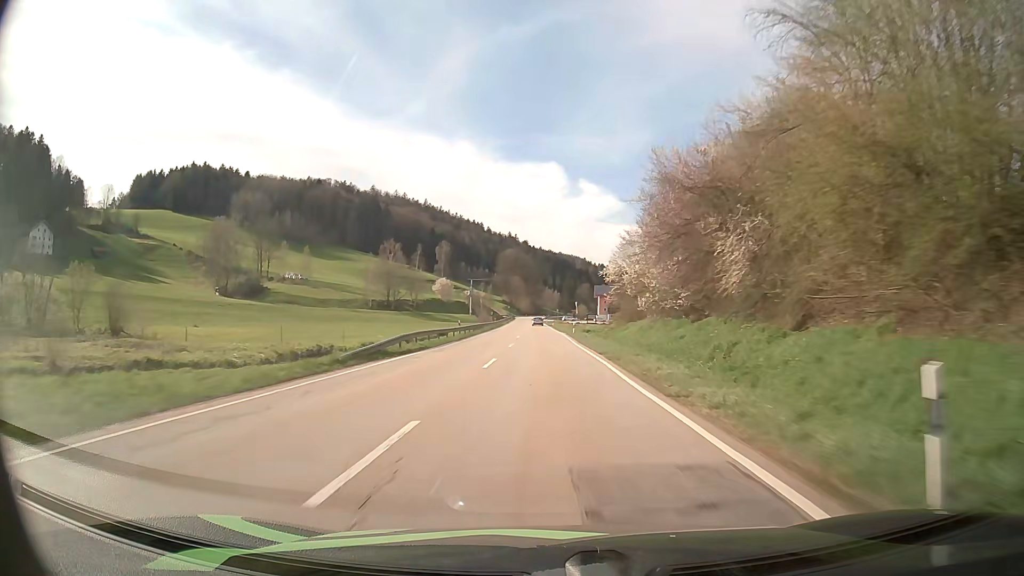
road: secondary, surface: asphalt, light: Day
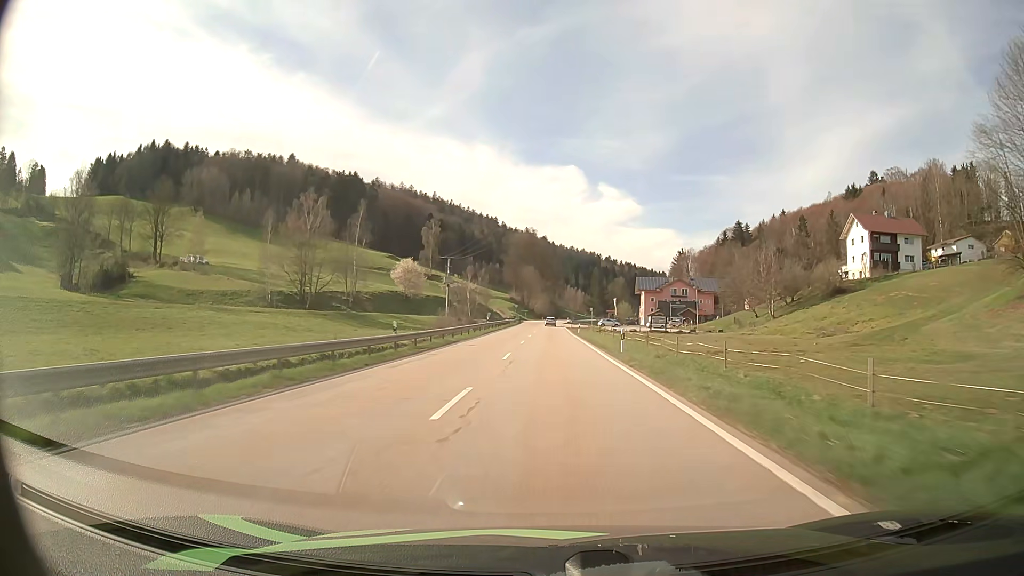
(-1.5, +79.1) m; -2°
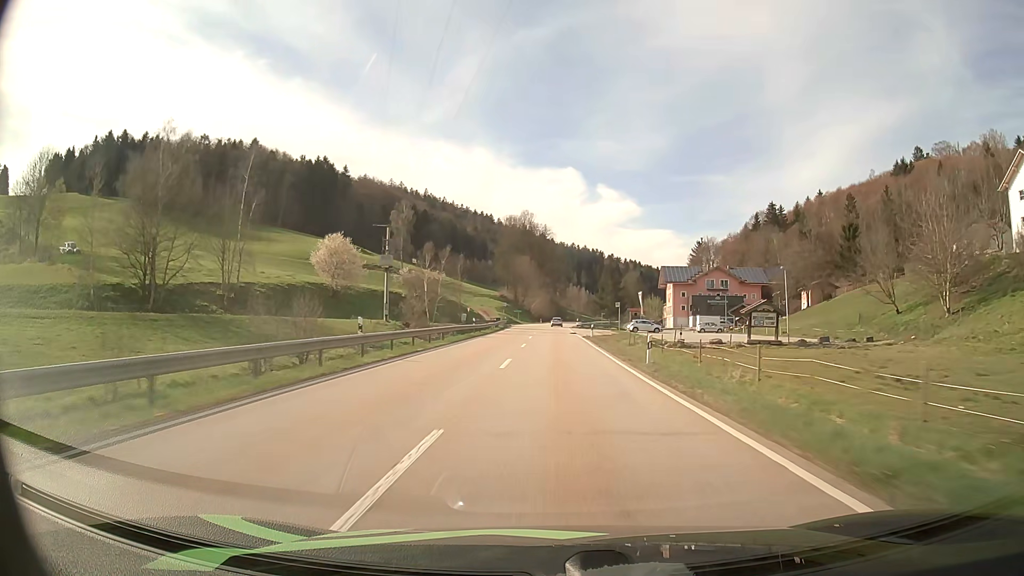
(0.0, +46.1) m; 0°
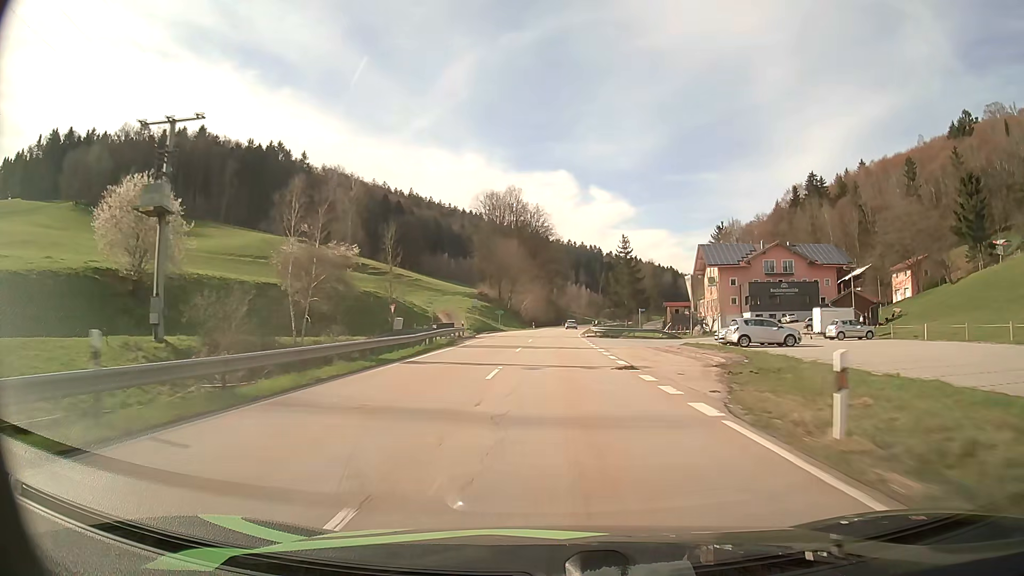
(+0.1, +45.5) m; 0°
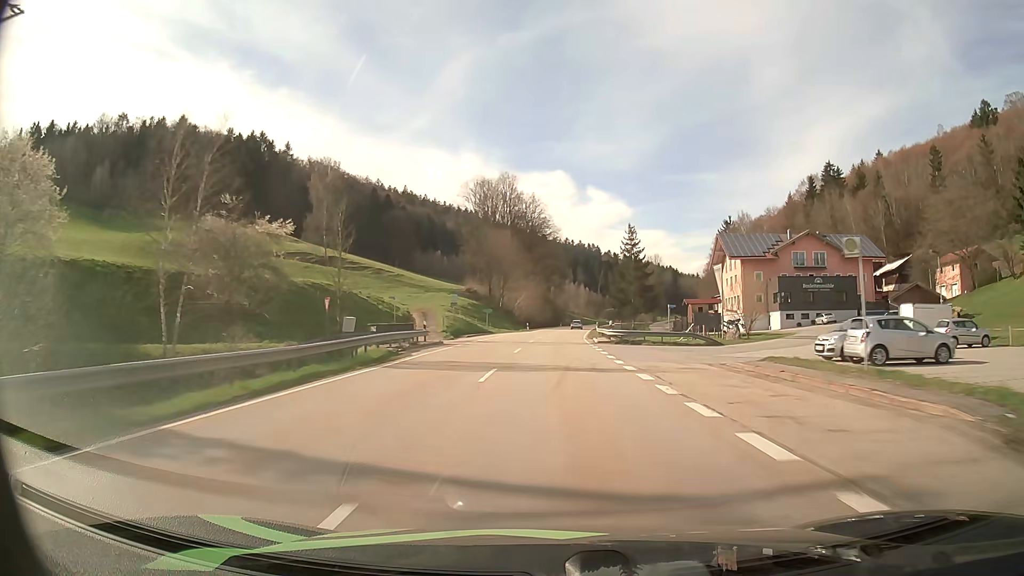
(0.0, +15.0) m; 0°
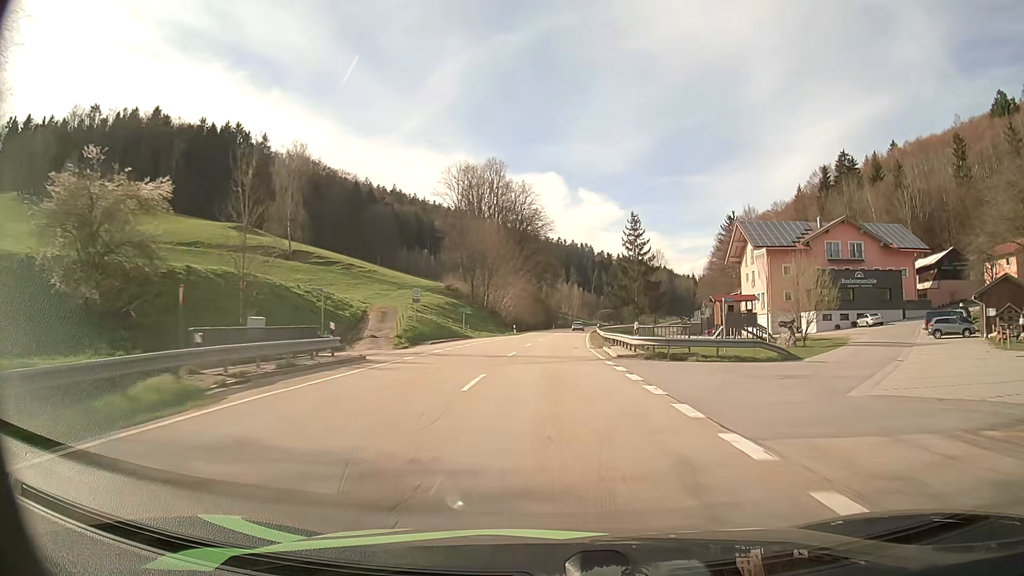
(+0.1, +15.0) m; +1°
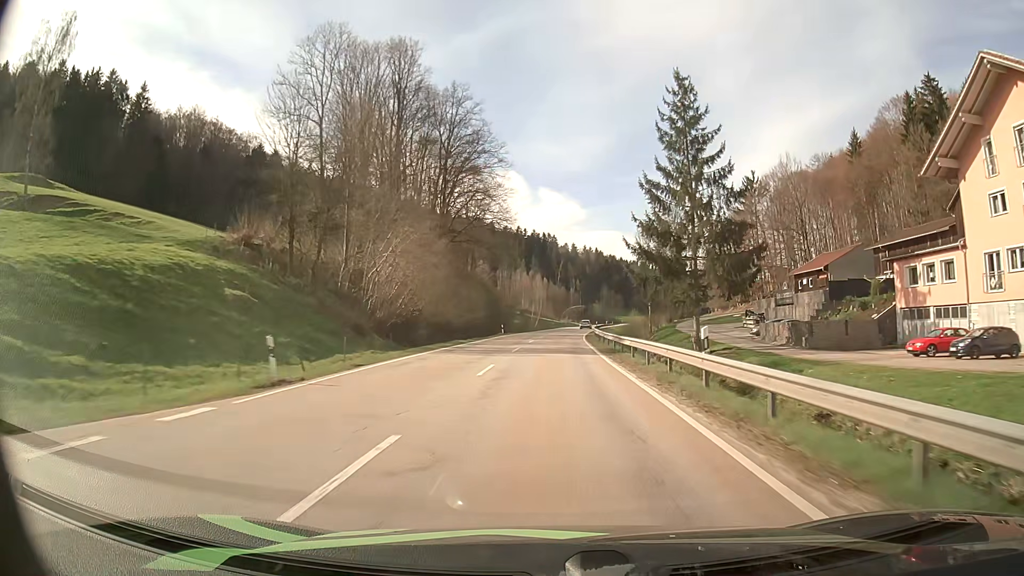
(+1.7, +60.6) m; +3°
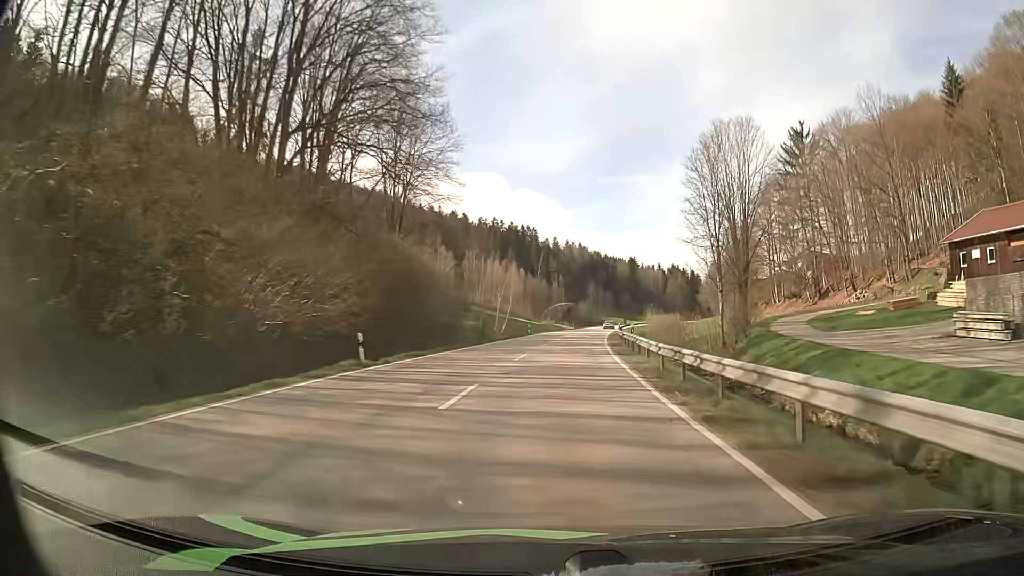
(+0.6, +45.8) m; +2°
(0, +10) (0, +20) (+1, +30) (+1, +40) (+2, +50) (+3, +60) (+4, +70) (+5, +80) (+6, +90) (+7, +100) m
